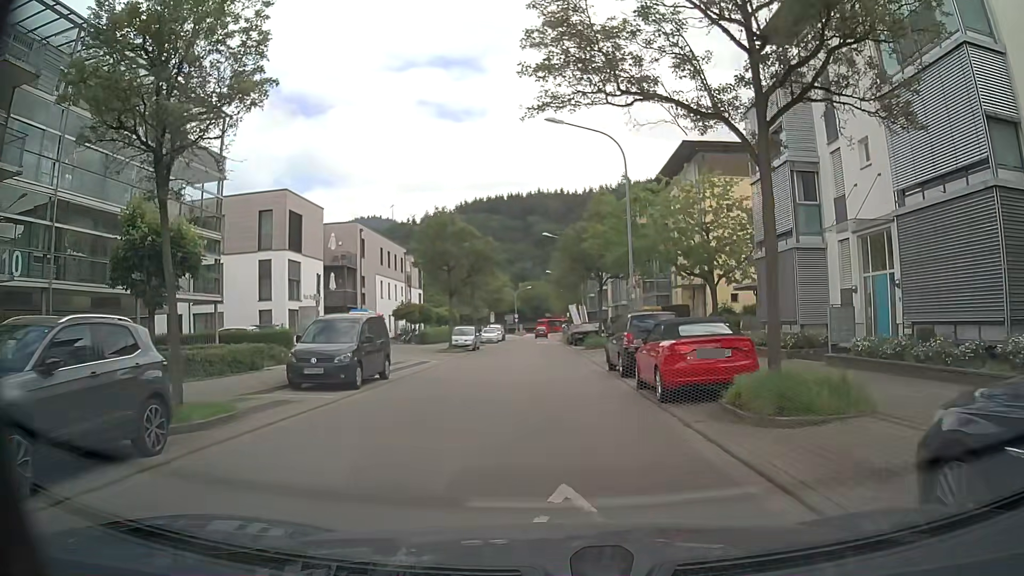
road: unclassified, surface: asphalt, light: Day
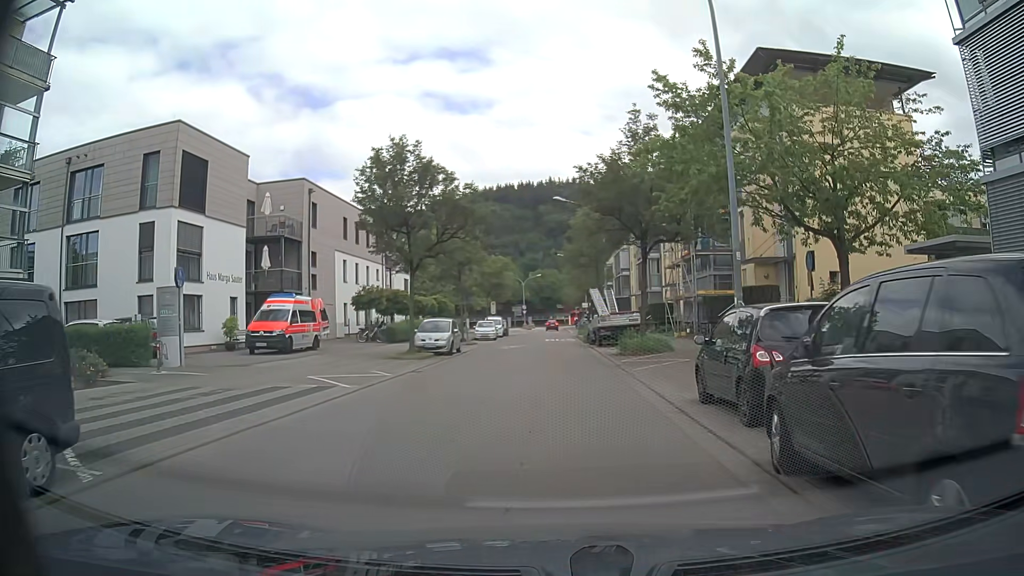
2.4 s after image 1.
(0.0, +14.3) m; -2°
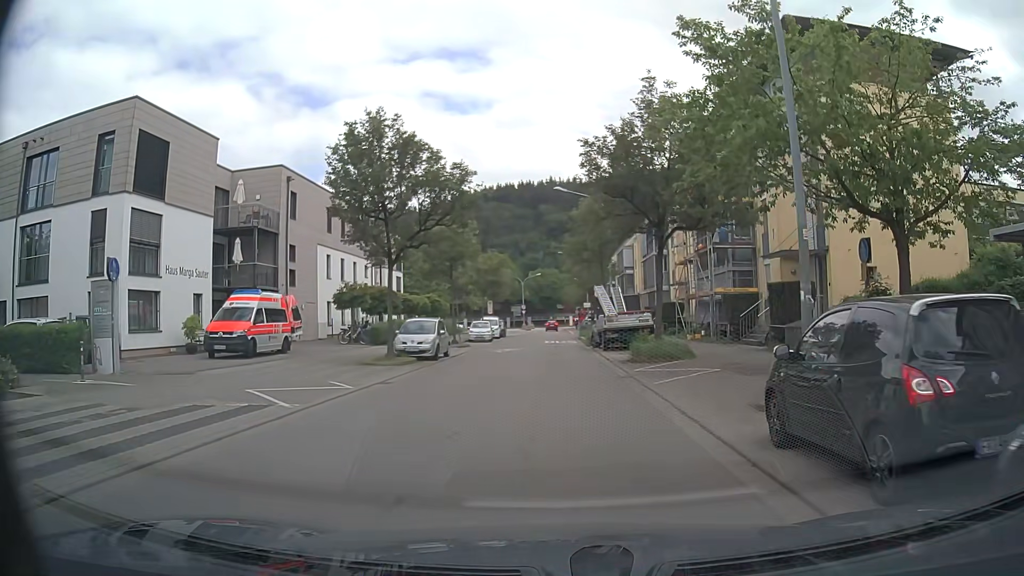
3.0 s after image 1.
(+0.1, +3.6) m; 0°
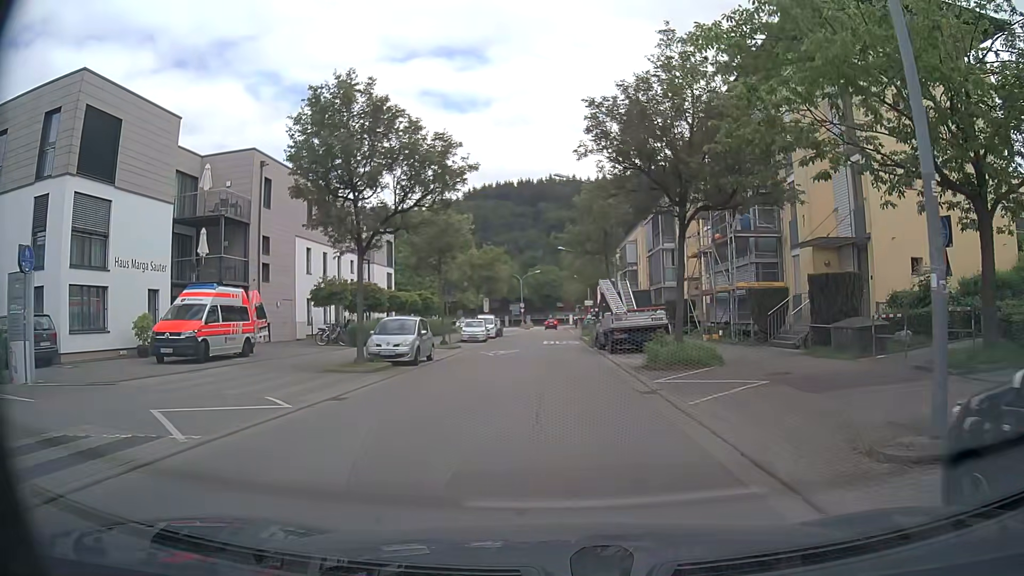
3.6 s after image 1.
(+0.1, +3.7) m; +2°
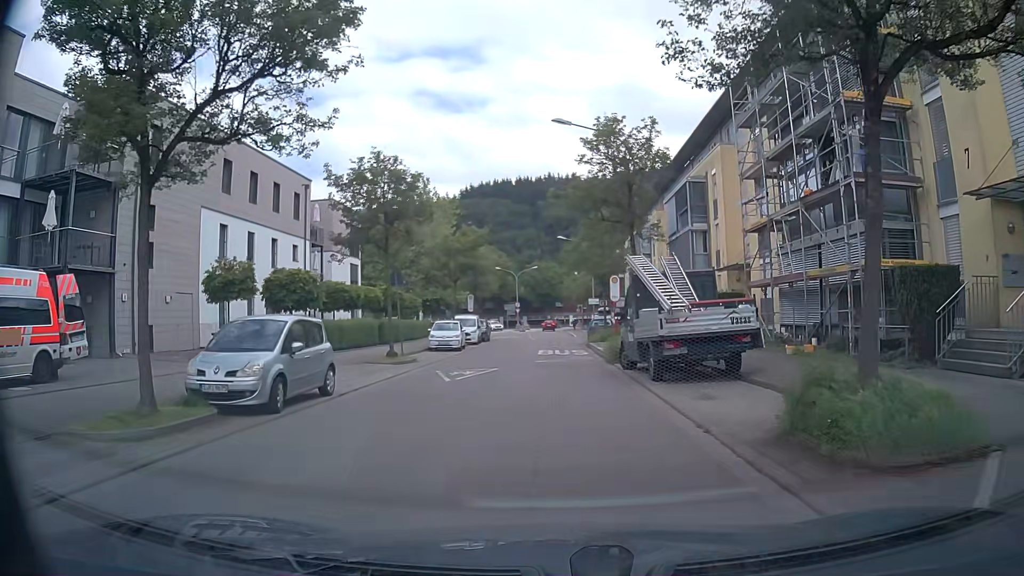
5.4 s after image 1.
(-0.2, +11.1) m; -1°
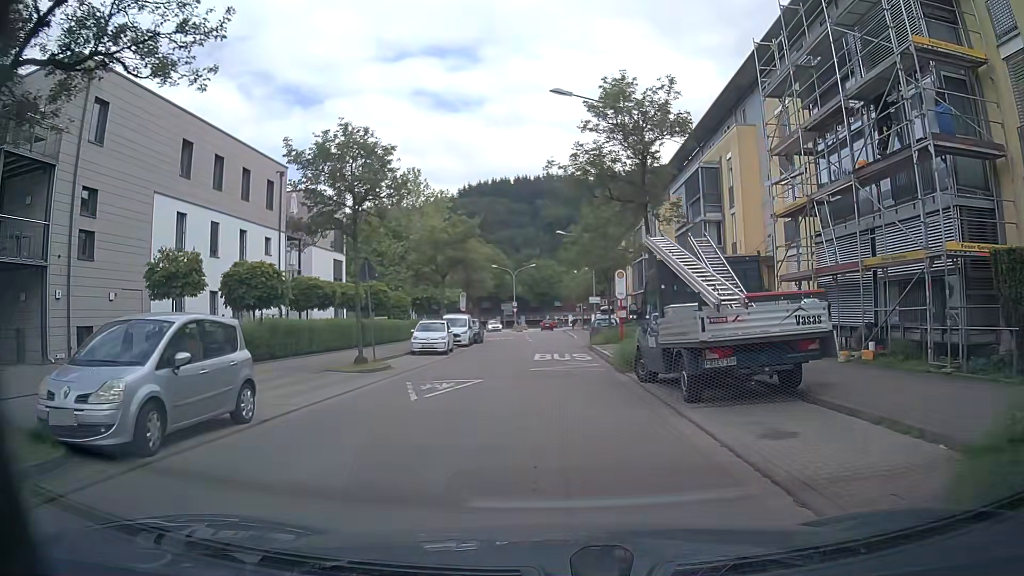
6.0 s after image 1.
(0.0, +3.8) m; -1°
